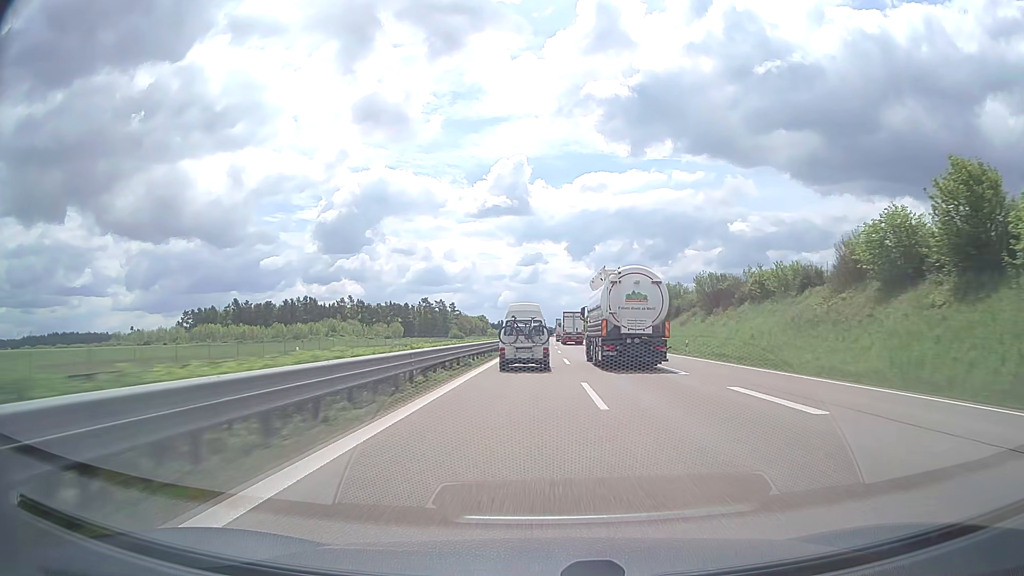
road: trunk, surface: asphalt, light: Day
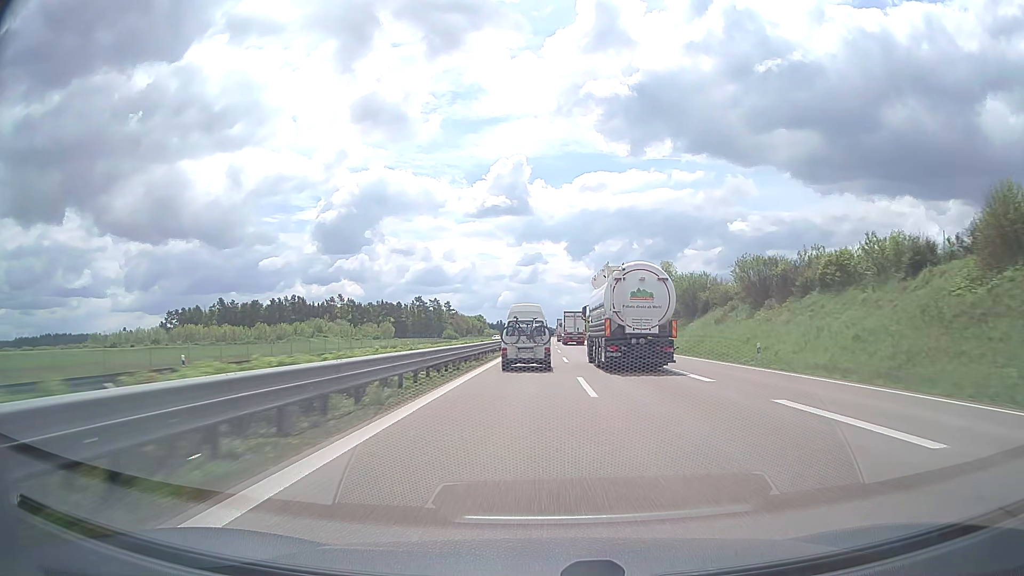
(0.0, +15.5) m; 0°
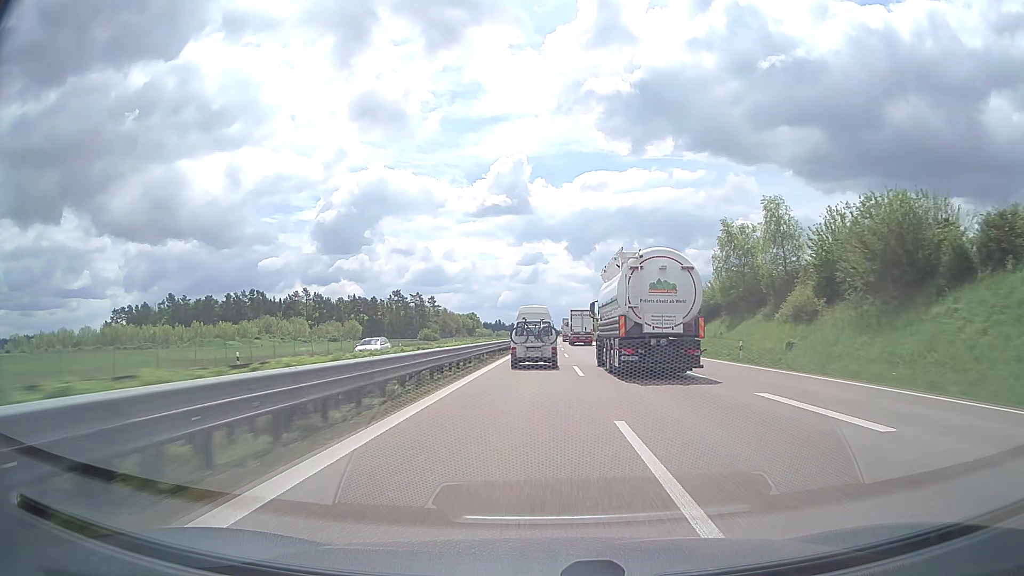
(+0.1, +46.5) m; 0°
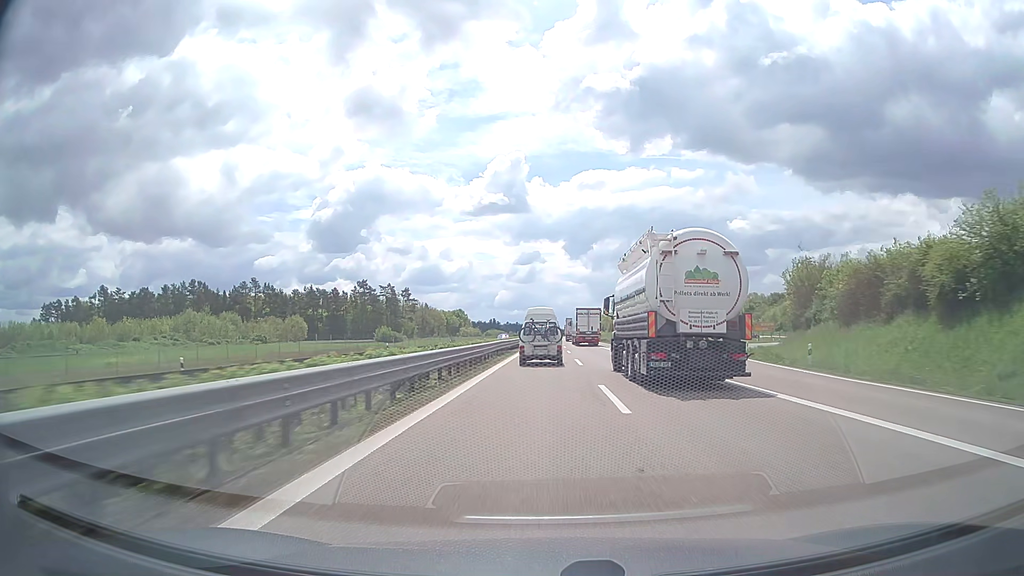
(+0.1, +46.4) m; 0°
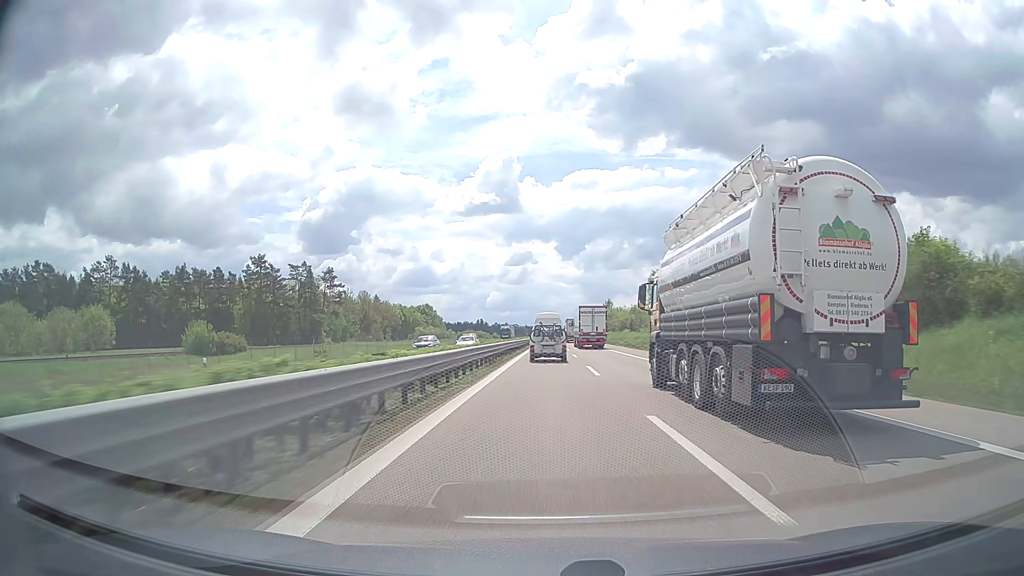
(+0.4, +78.3) m; +1°
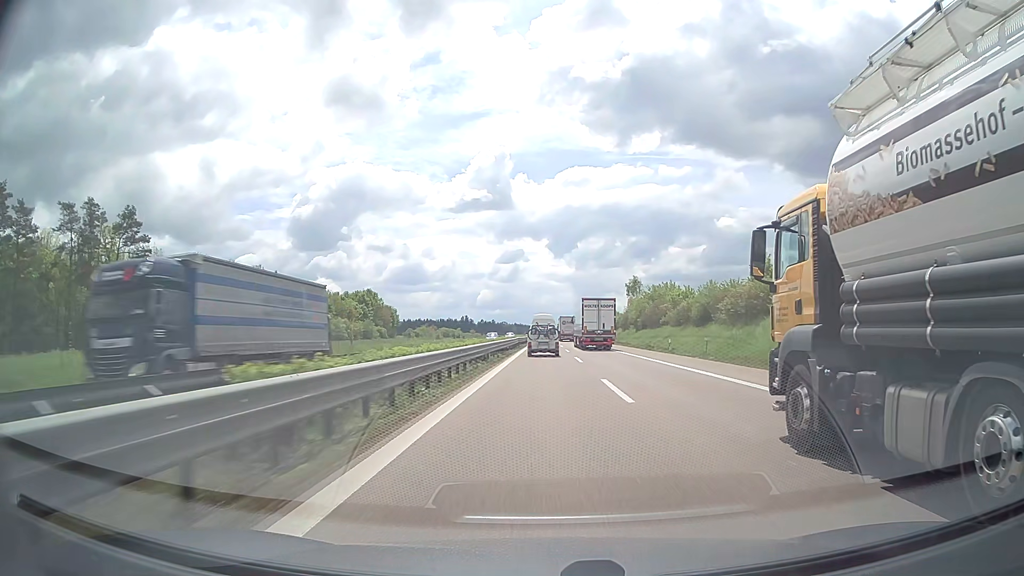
(+0.6, +81.2) m; +1°
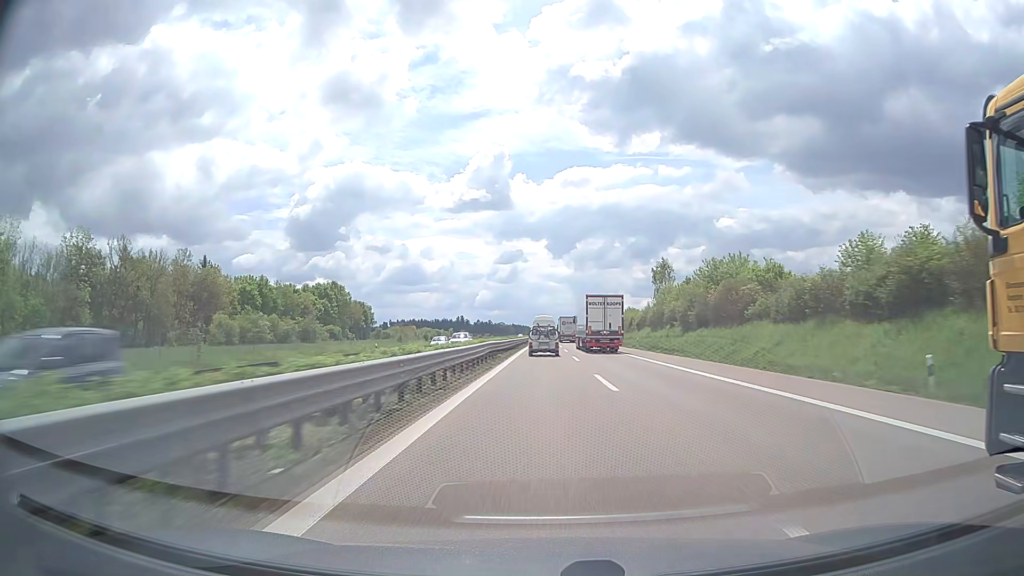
(+0.1, +33.3) m; 0°
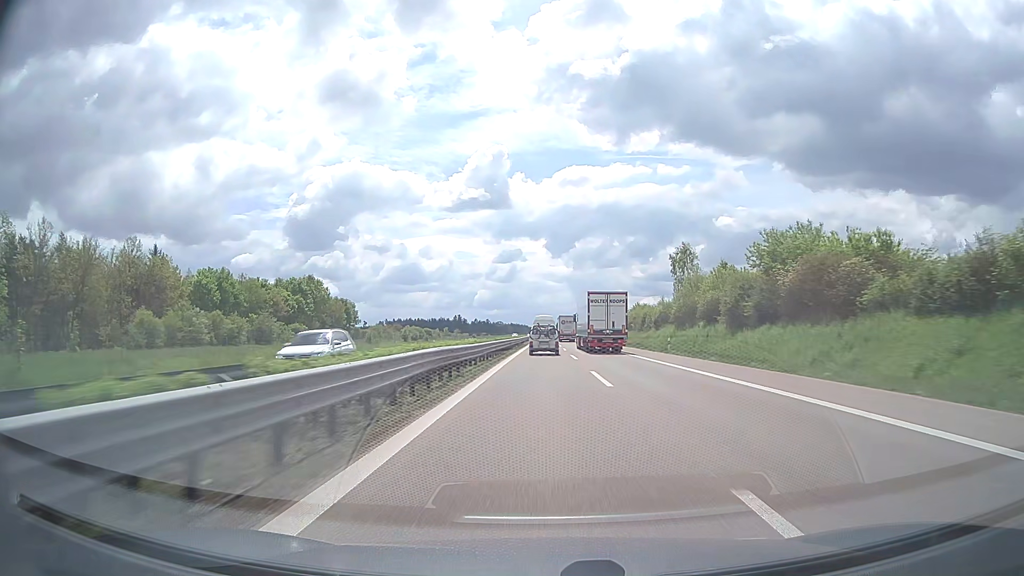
(+0.1, +16.7) m; 0°
(0, +10) (0, +20) (0, +30) (0, +40) (0, +50) (0, +60) (0, +70) (0, +80) (0, +90) (0, +100) m
